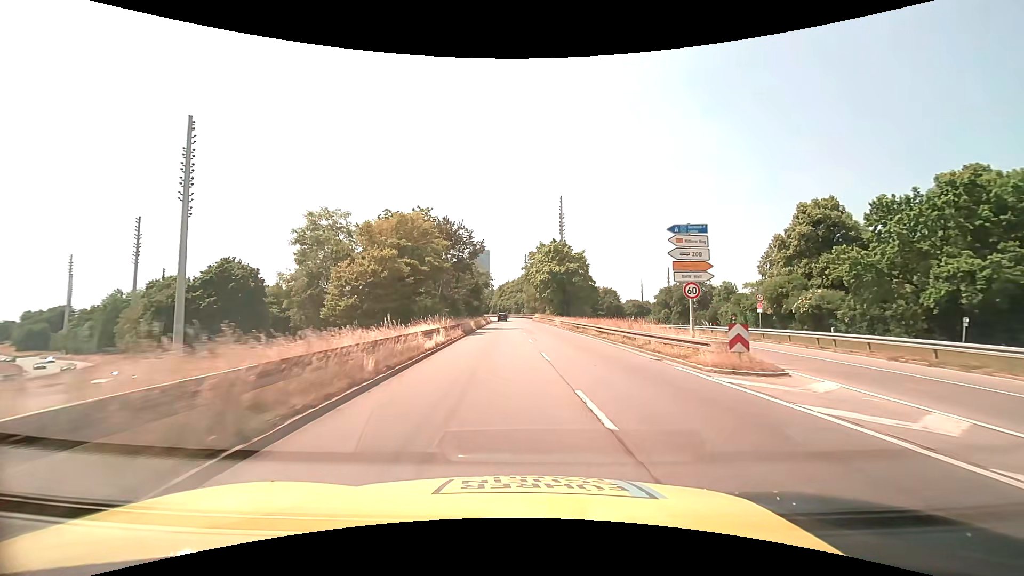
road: trunk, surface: asphalt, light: Day
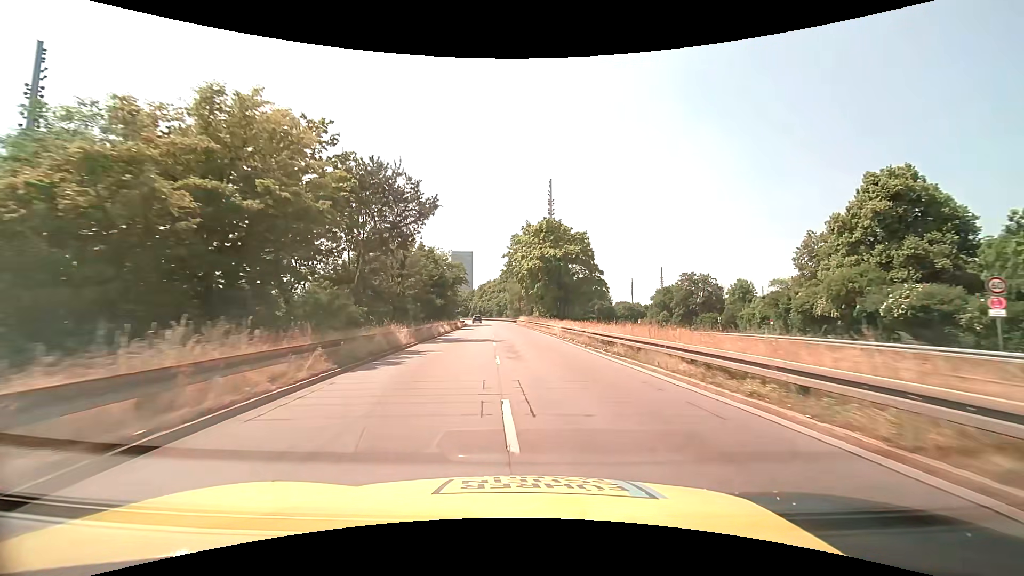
(+0.4, +19.2) m; +2°
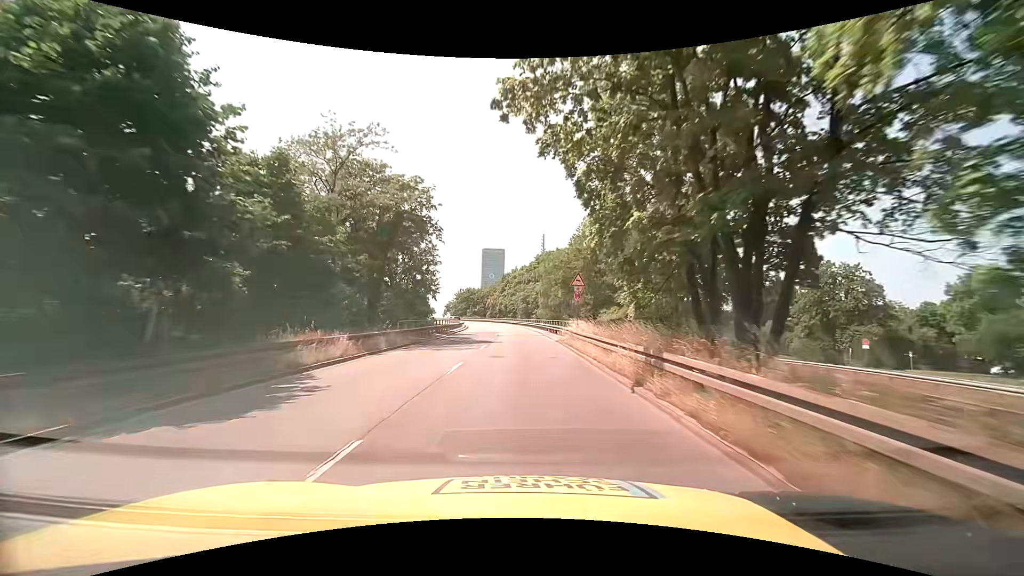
(-1.4, +48.0) m; -4°
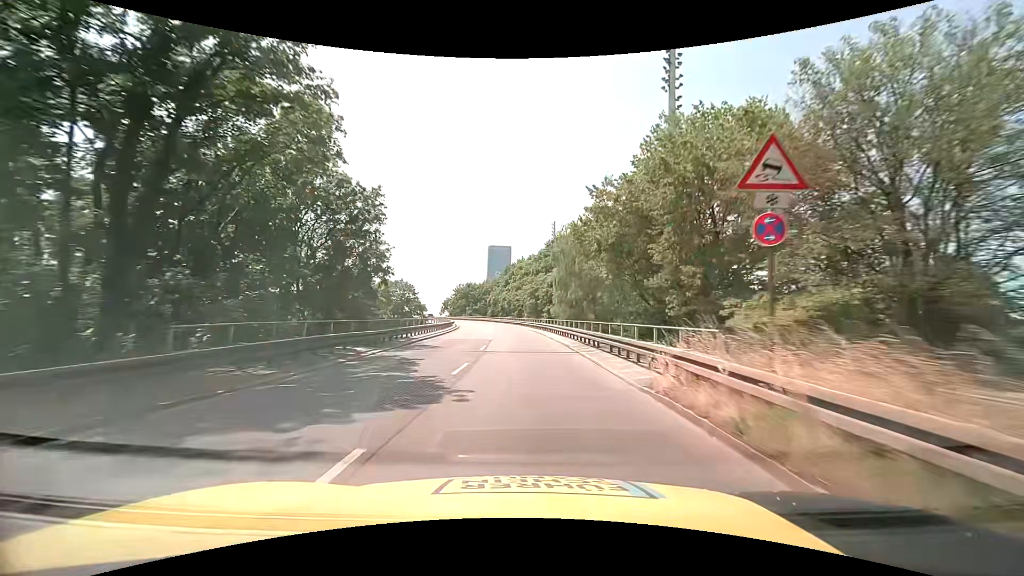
(-0.1, +19.3) m; 0°
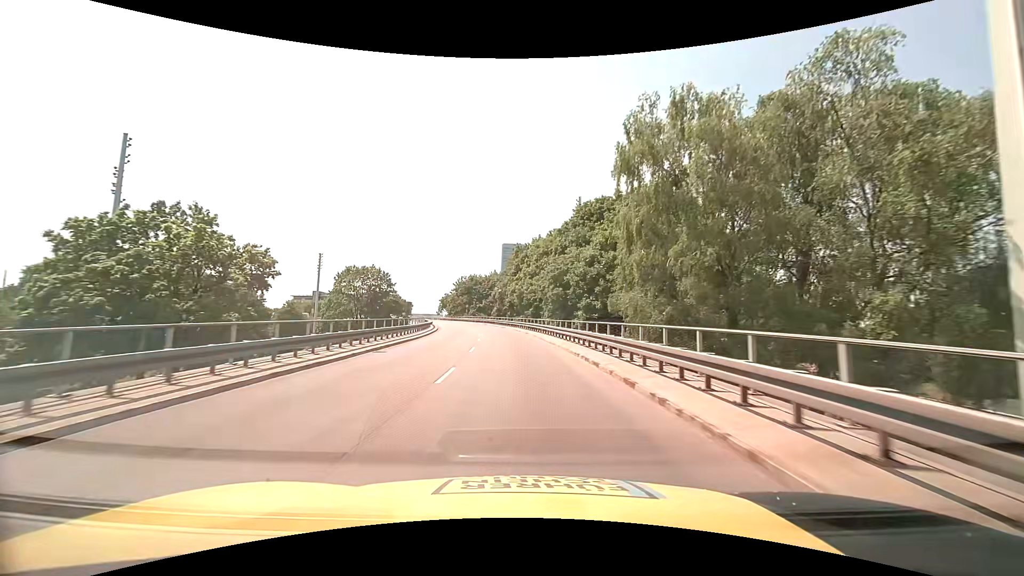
(-0.4, +29.1) m; -2°
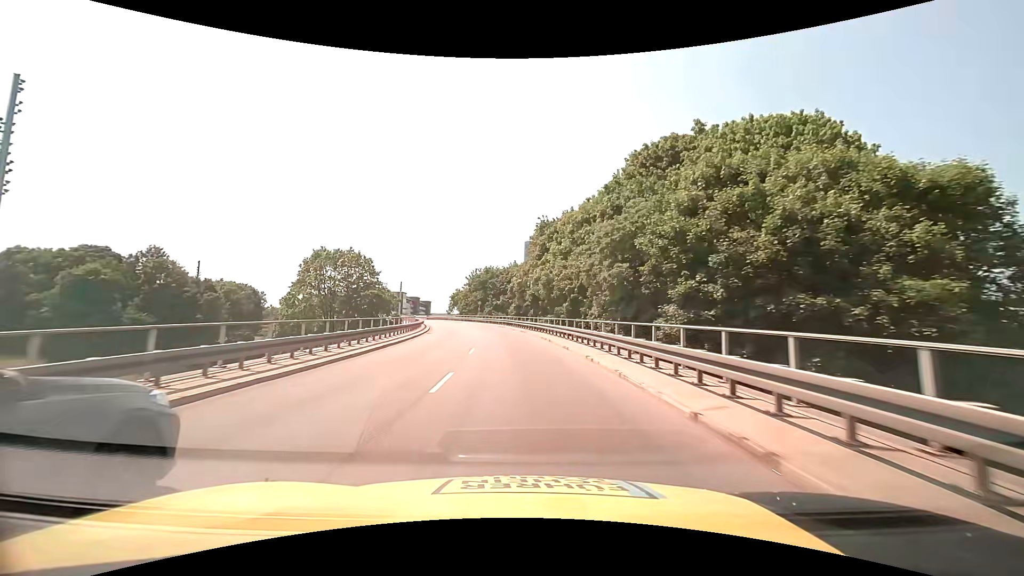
(-0.5, +19.4) m; -3°
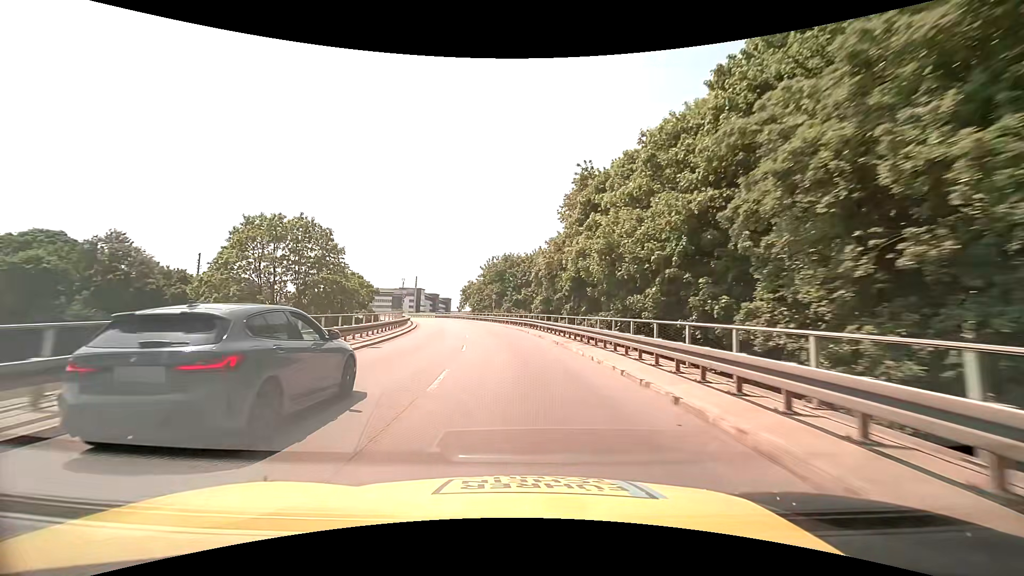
(-0.5, +18.5) m; -3°
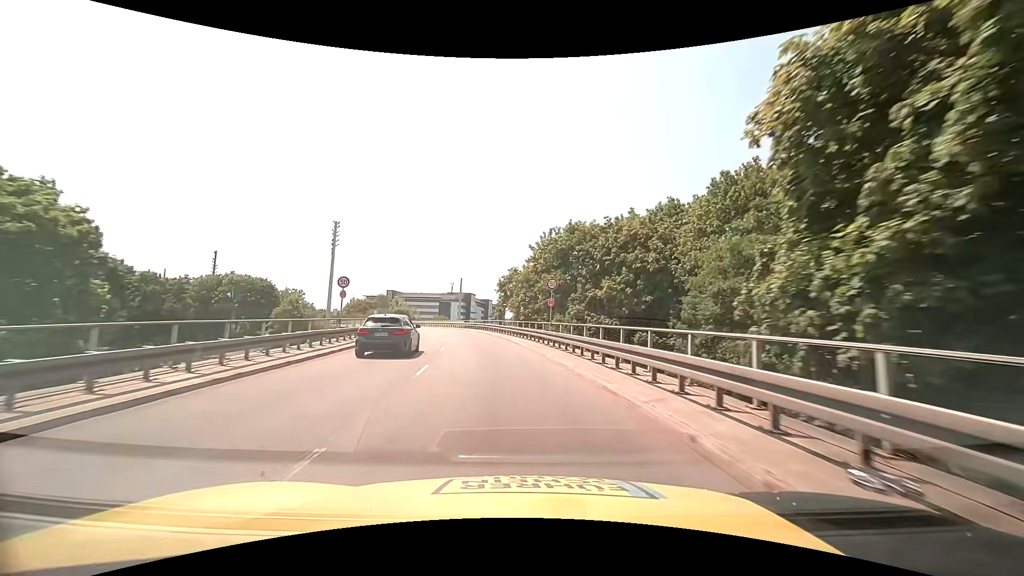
(-1.8, +33.7) m; -7°
(0, +10) (-1, +20) (-2, +30) (-4, +40) (-6, +49) (-9, +59) (-12, +69) (-15, +78) (-19, +87) (-23, +96) m
